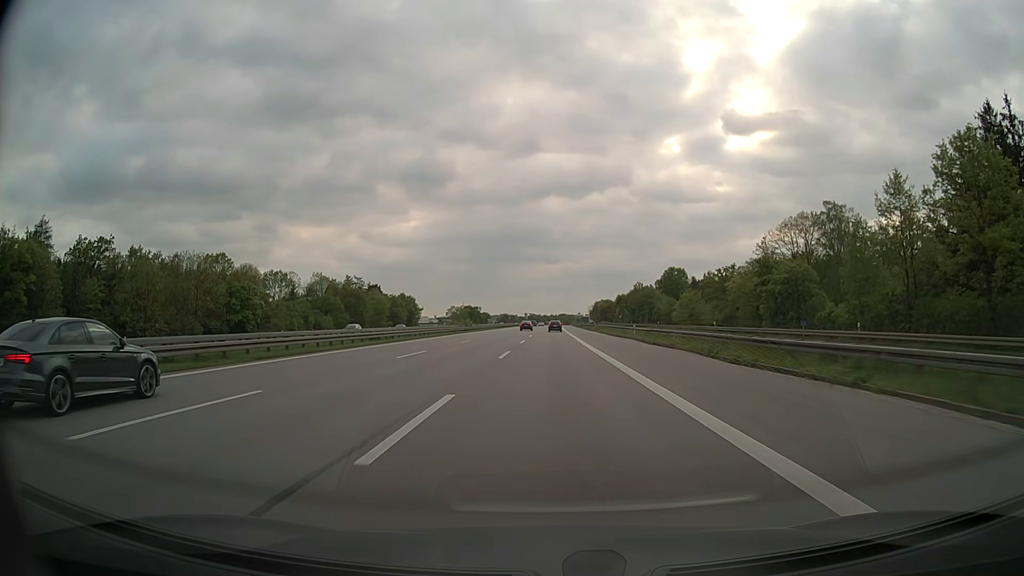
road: motorway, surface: asphalt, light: Day
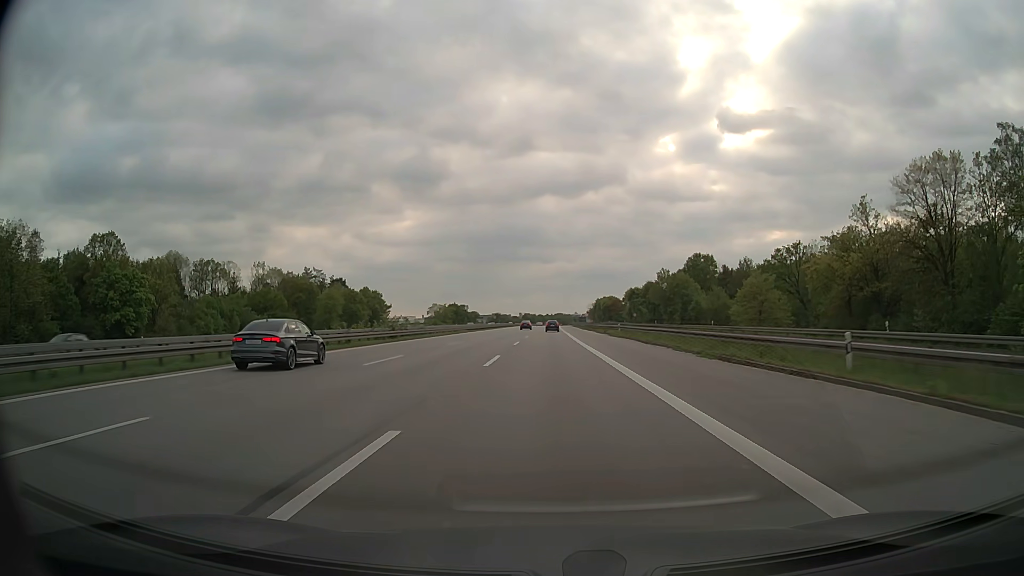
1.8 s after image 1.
(+0.1, +40.2) m; 0°
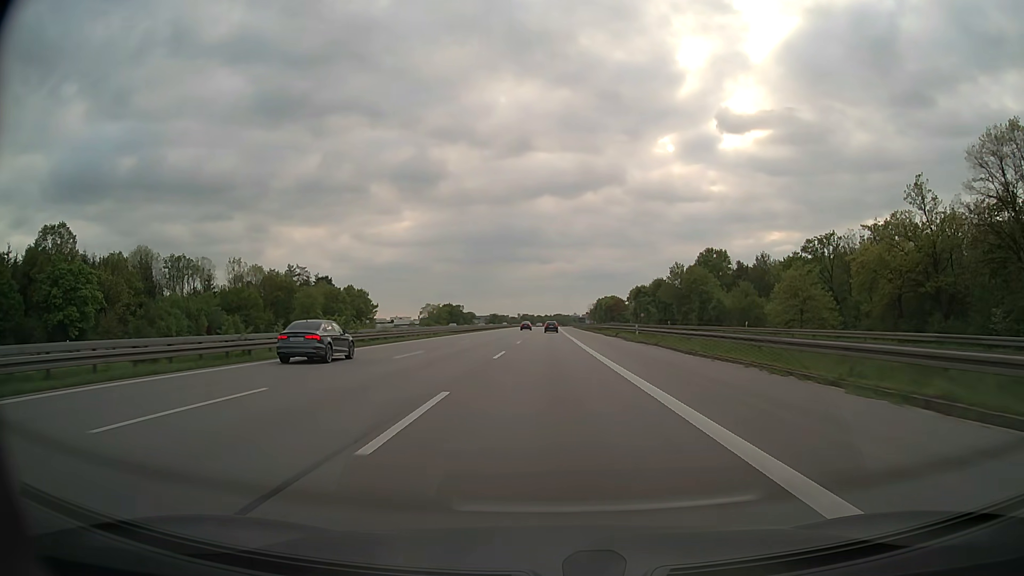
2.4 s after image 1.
(0.0, +13.4) m; 0°
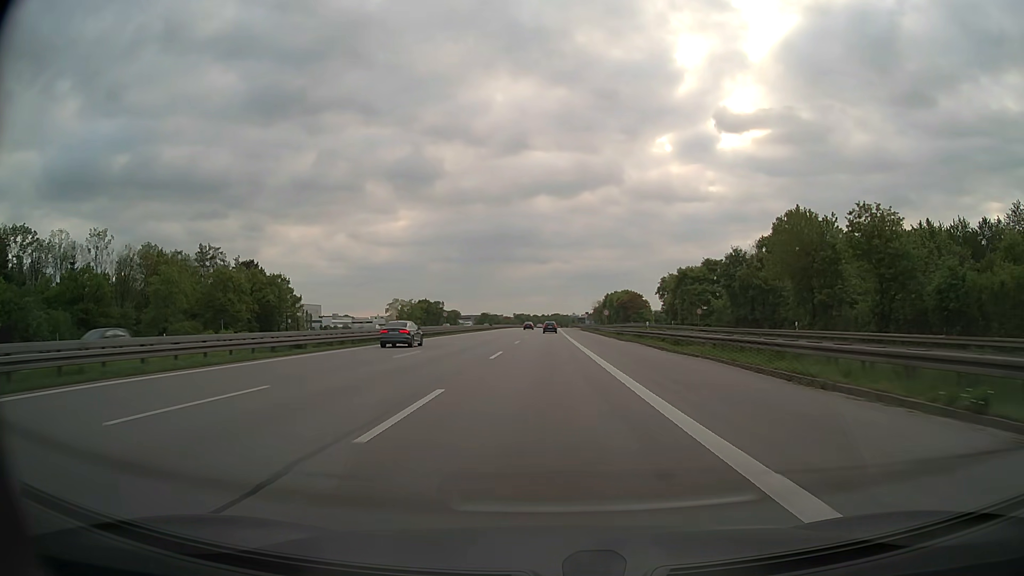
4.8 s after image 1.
(+0.1, +53.6) m; 0°
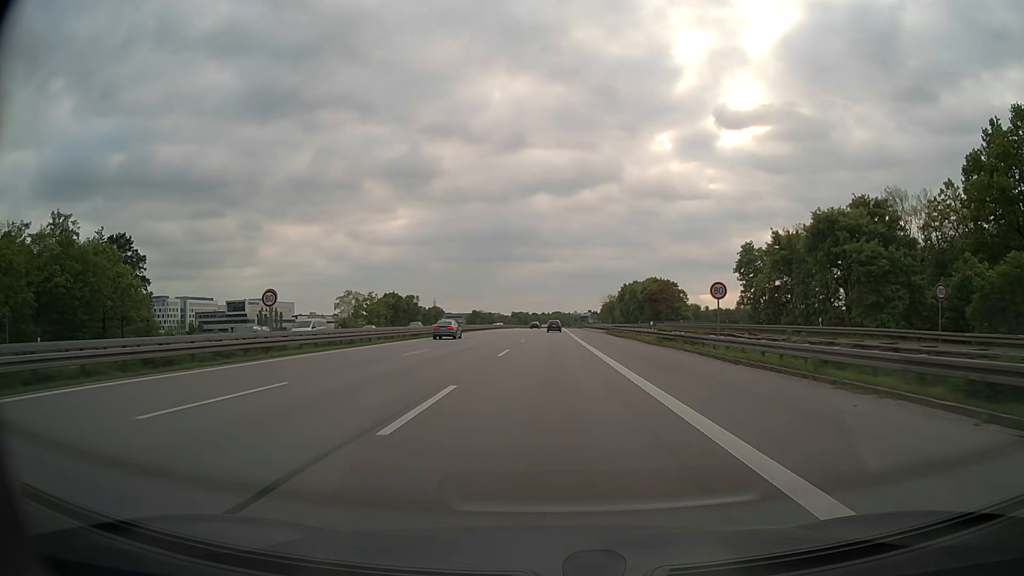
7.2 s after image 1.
(0.0, +53.5) m; 0°
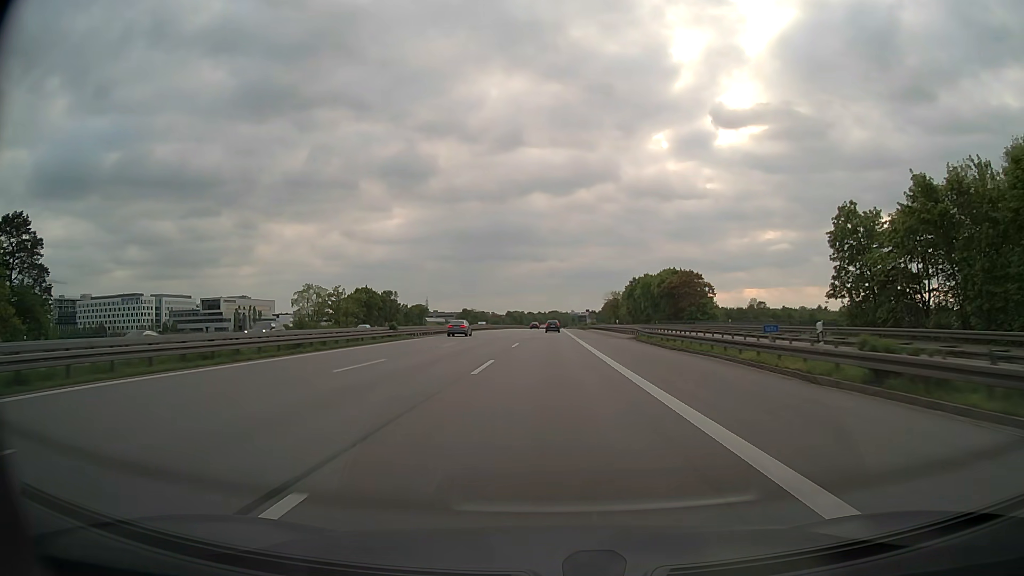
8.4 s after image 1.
(+0.1, +26.7) m; 0°
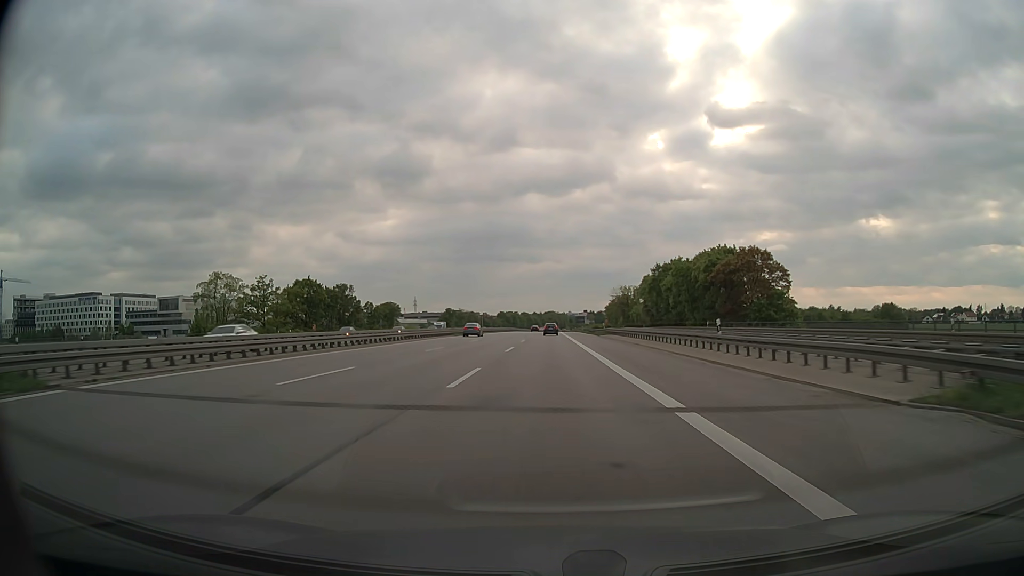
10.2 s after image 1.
(+0.2, +40.1) m; 0°
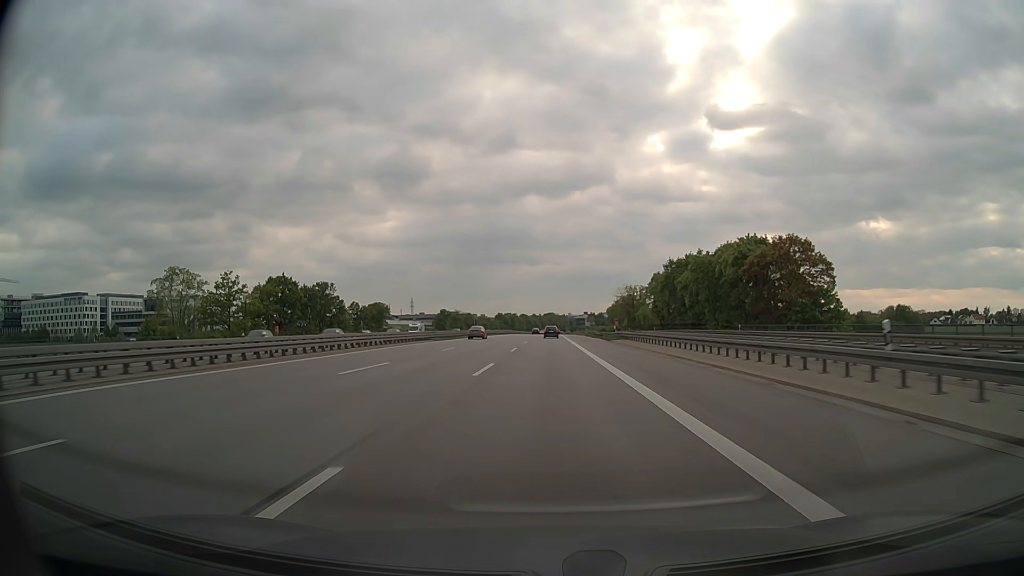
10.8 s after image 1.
(0.0, +13.3) m; 0°
(0, +10) (0, +20) (0, +30) (0, +40) (0, +50) (0, +60) (0, +70) (0, +80) (0, +90) (0, +100) m
